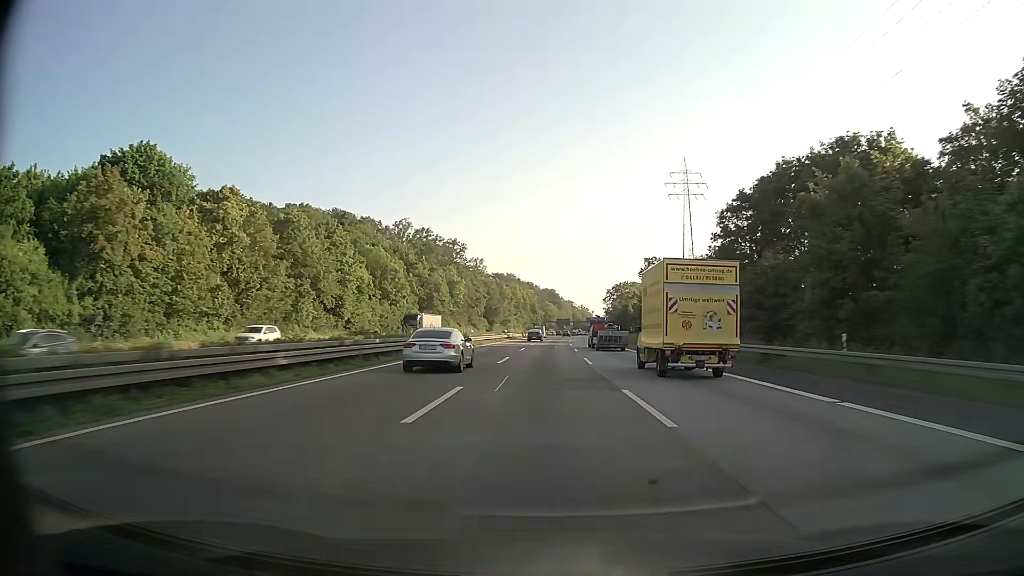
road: motorway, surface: asphalt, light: Day
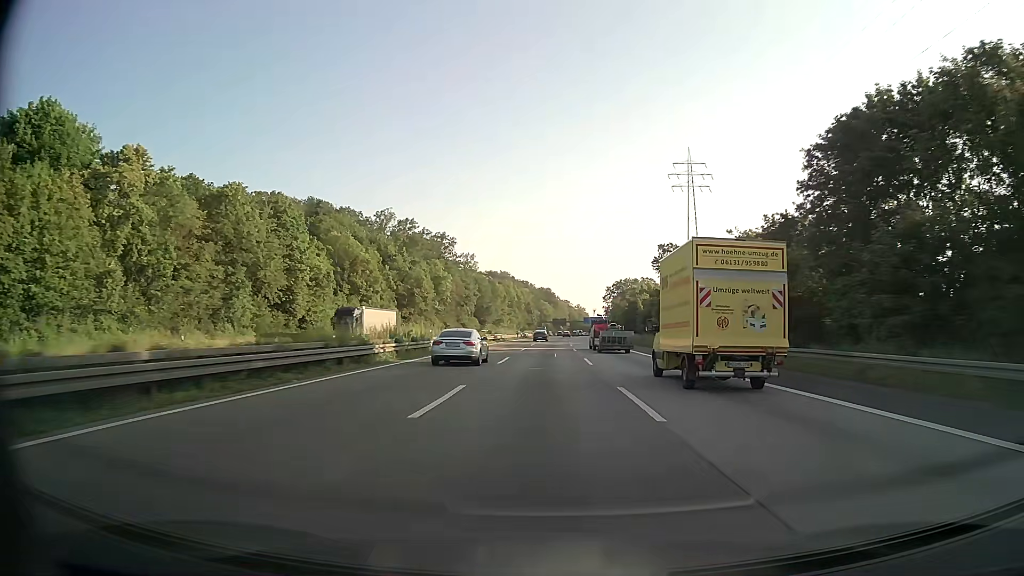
(+0.1, +17.3) m; 0°
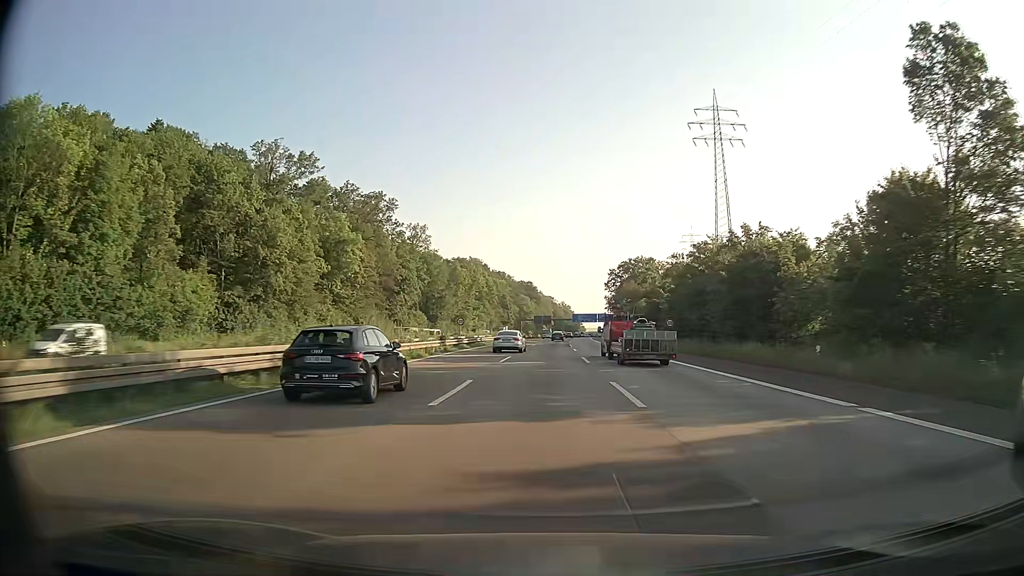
(+1.1, +68.9) m; +2°
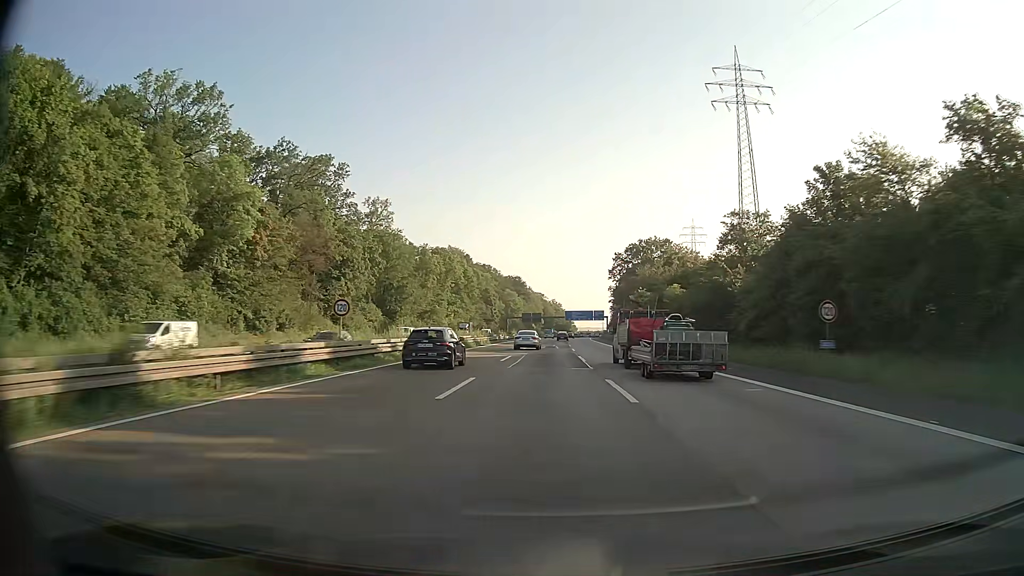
(+0.3, +34.4) m; +1°
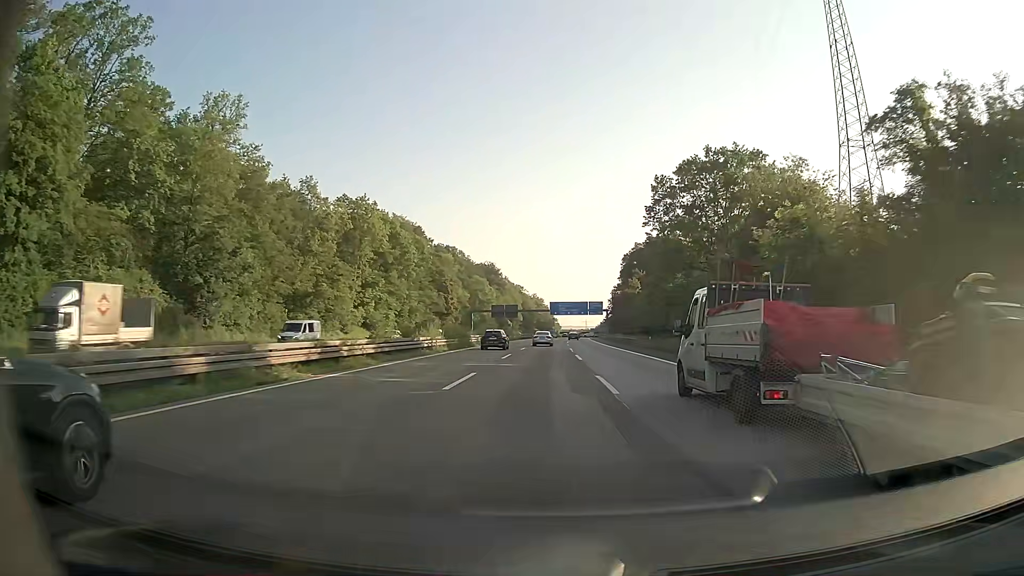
(+1.1, +68.7) m; +2°
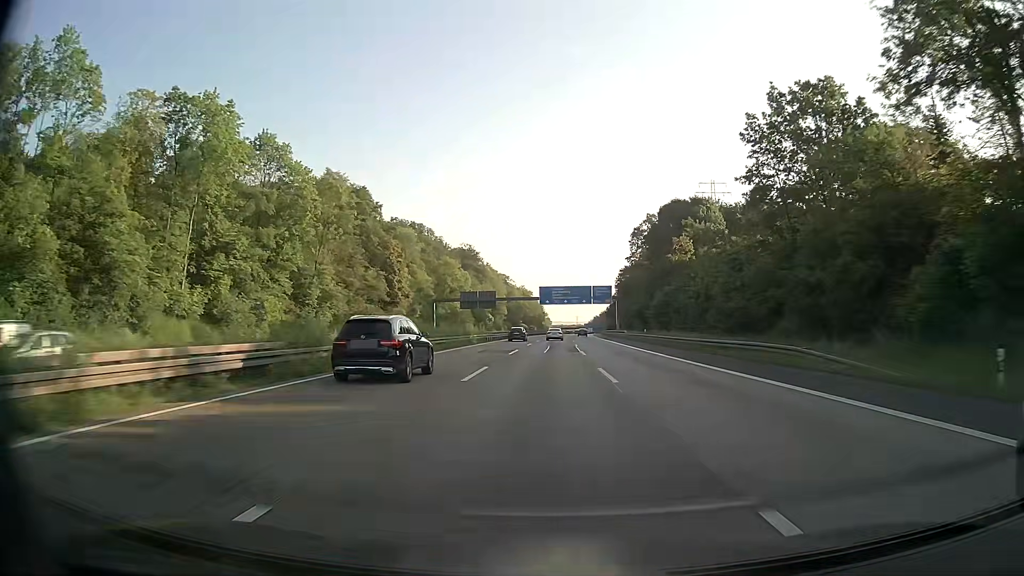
(+0.5, +51.4) m; +1°
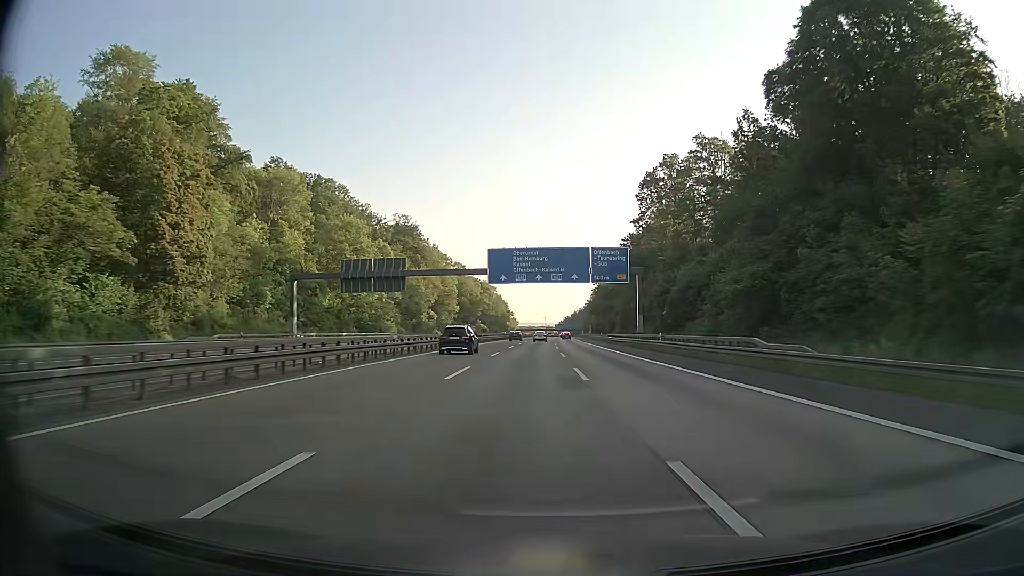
(+1.6, +68.6) m; +3°
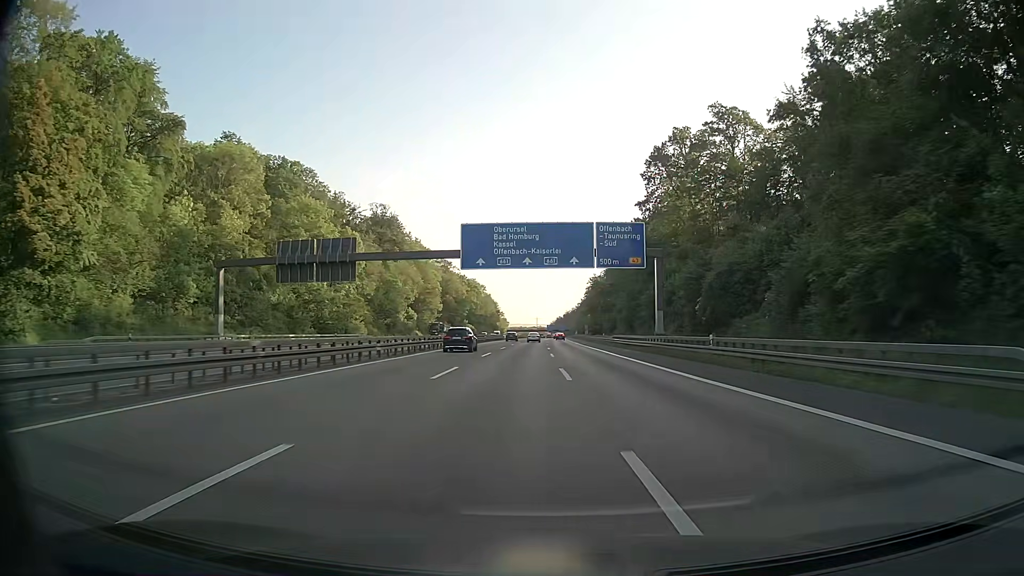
(+0.1, +17.2) m; +1°
(0, +10) (0, +20) (0, +30) (0, +40) (+1, +50) (+1, +60) (+1, +70) (+2, +80) (+2, +90) (+2, +100) m
